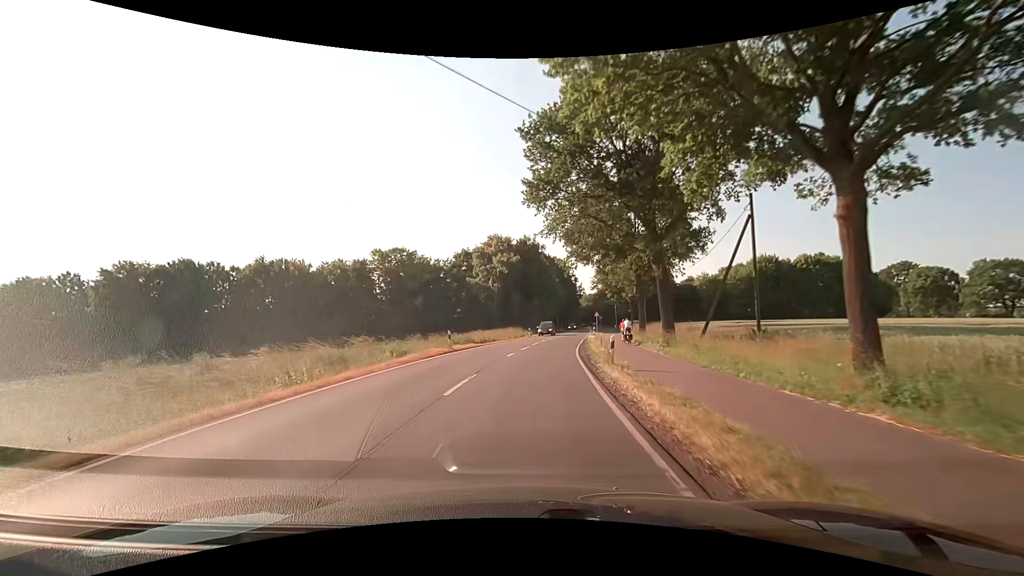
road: secondary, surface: asphalt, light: Day
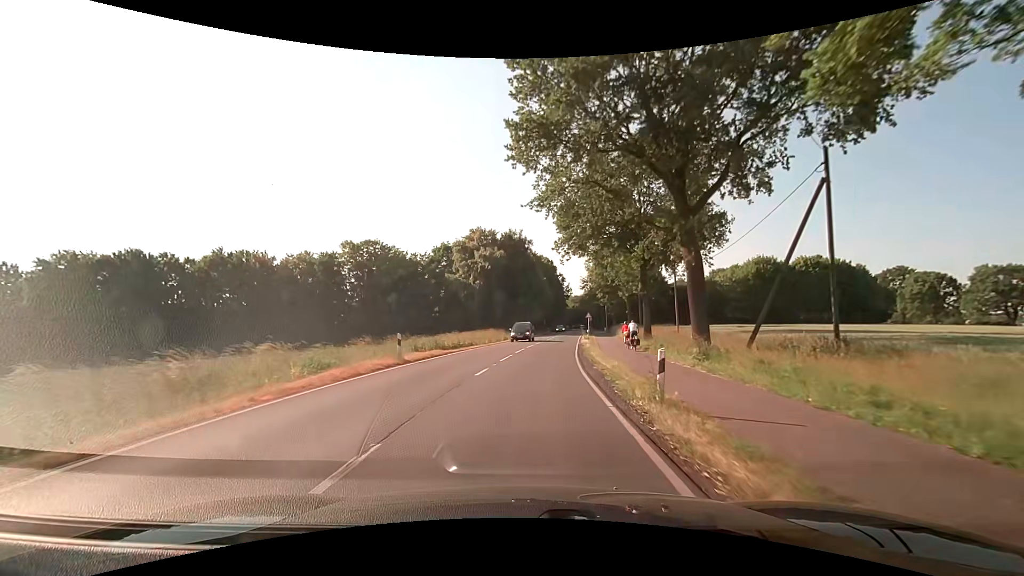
(+0.1, +7.8) m; +1°
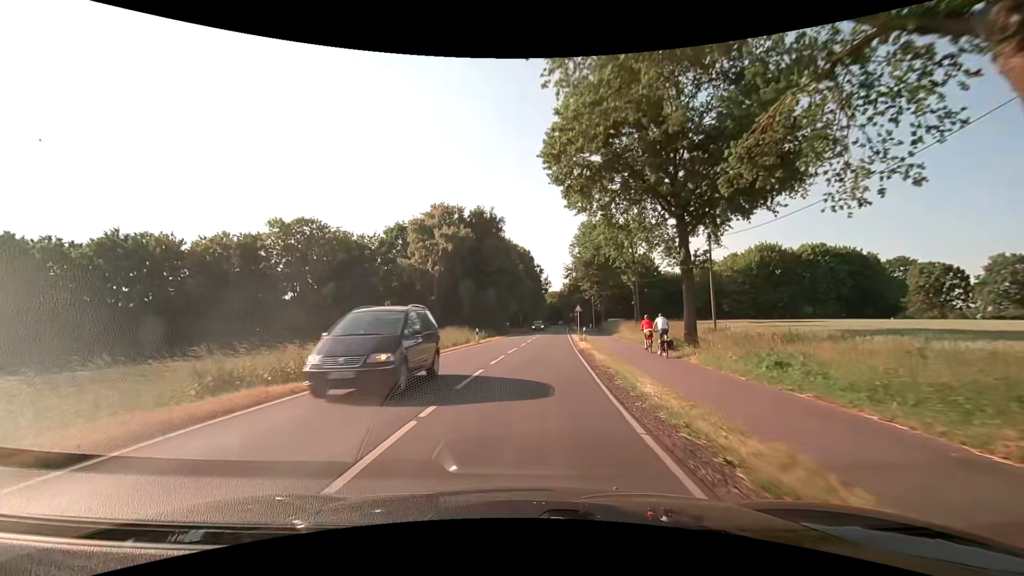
(+0.6, +15.6) m; +3°
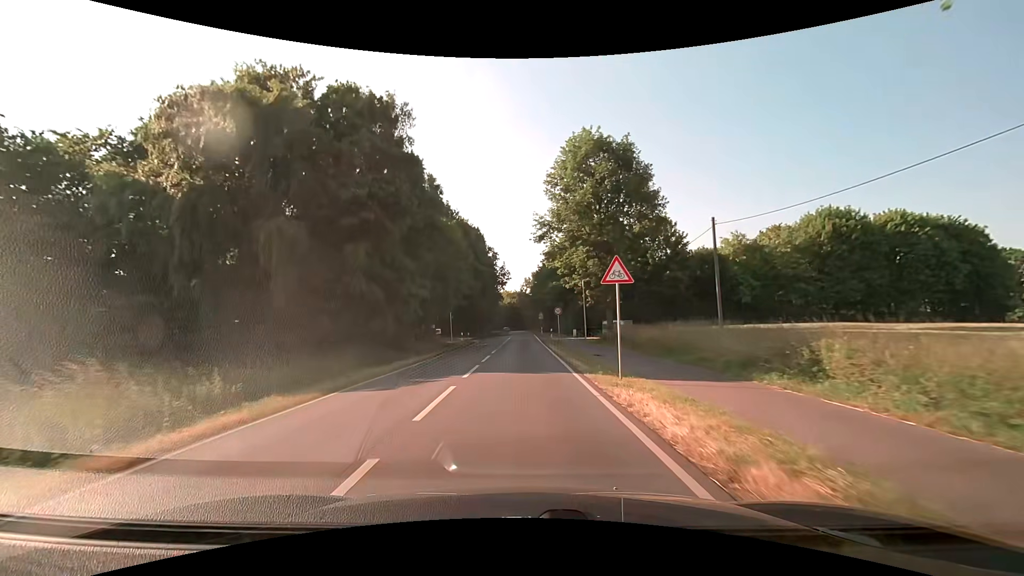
(+1.8, +39.0) m; +5°
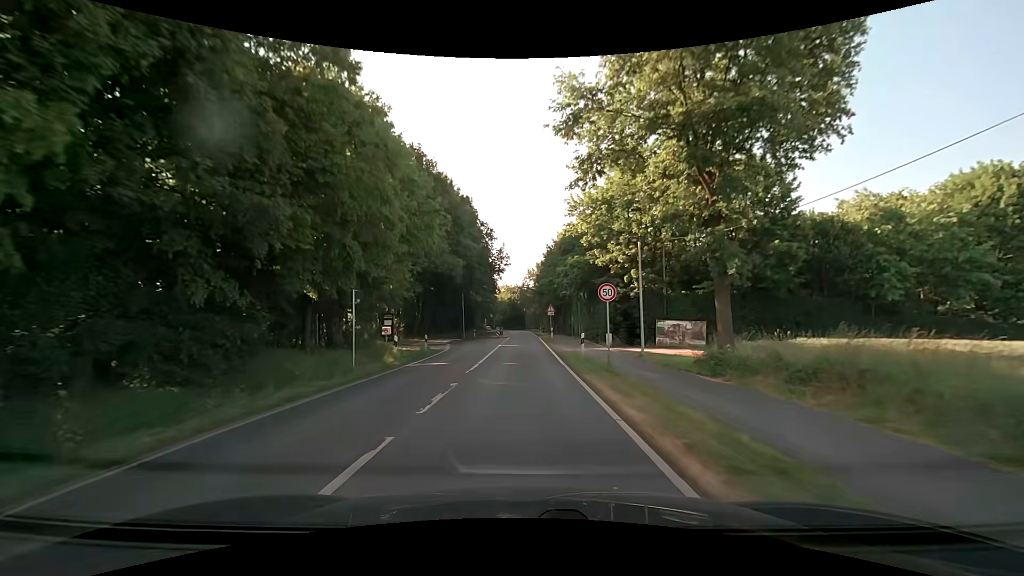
(0.0, +23.4) m; 0°
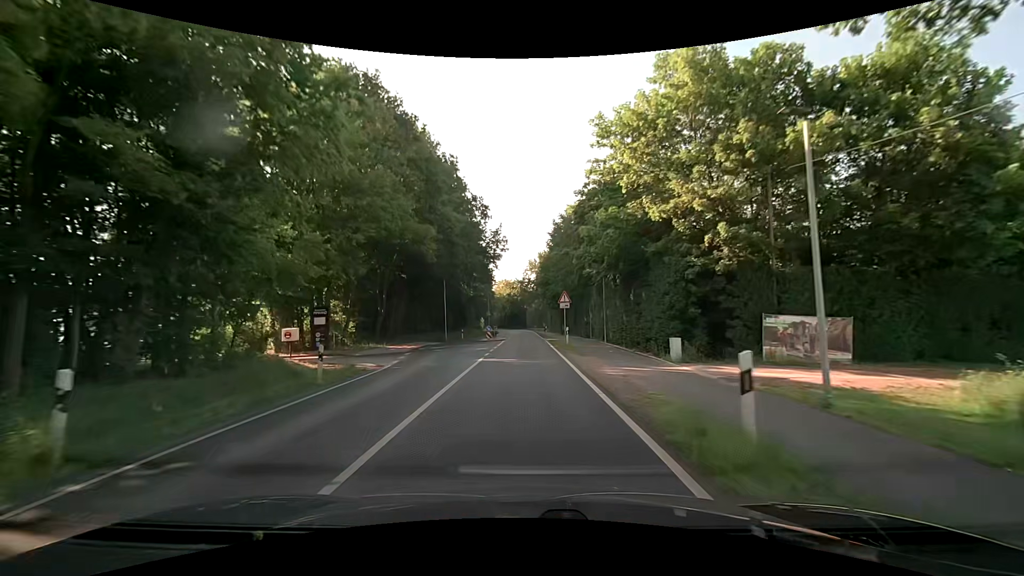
(+0.1, +15.6) m; 0°
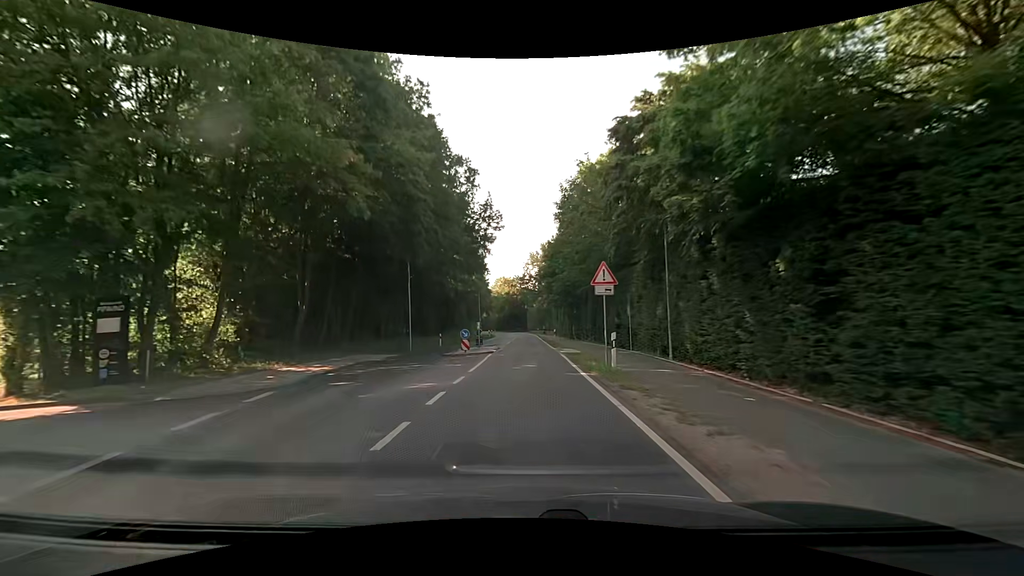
(-0.1, +15.6) m; -1°
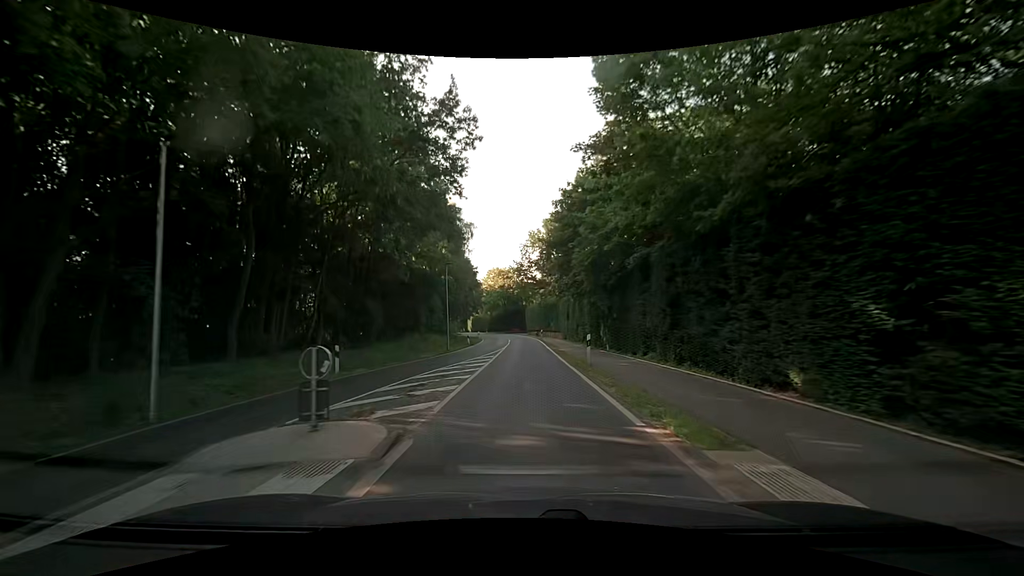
(+0.2, +23.4) m; +1°
(0, +10) (0, +20) (0, +30) (0, +40) (-1, +50) (-1, +60) (-2, +70) (-3, +80) (-5, +90) (-7, +99) m
